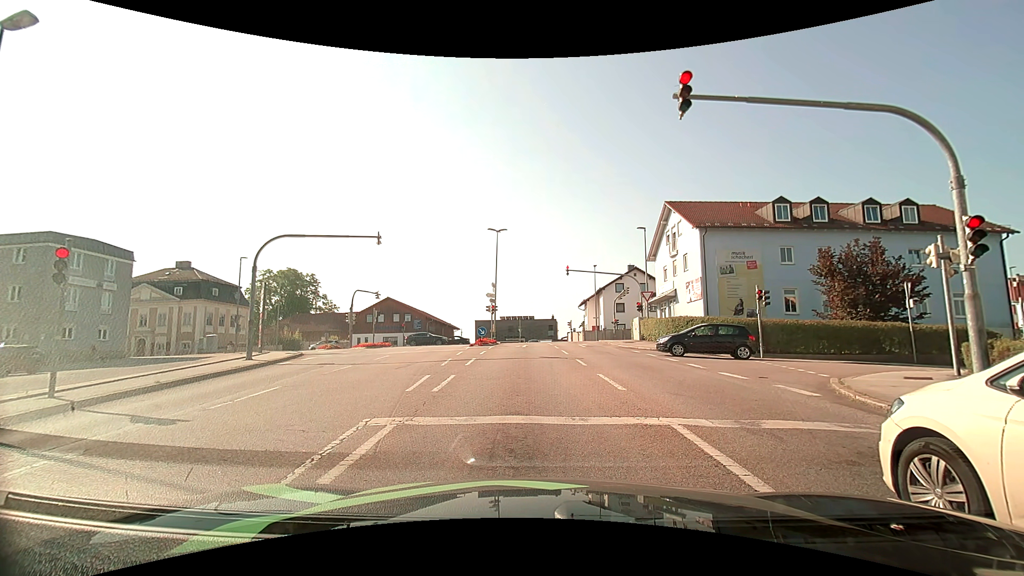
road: tertiary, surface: asphalt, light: Day
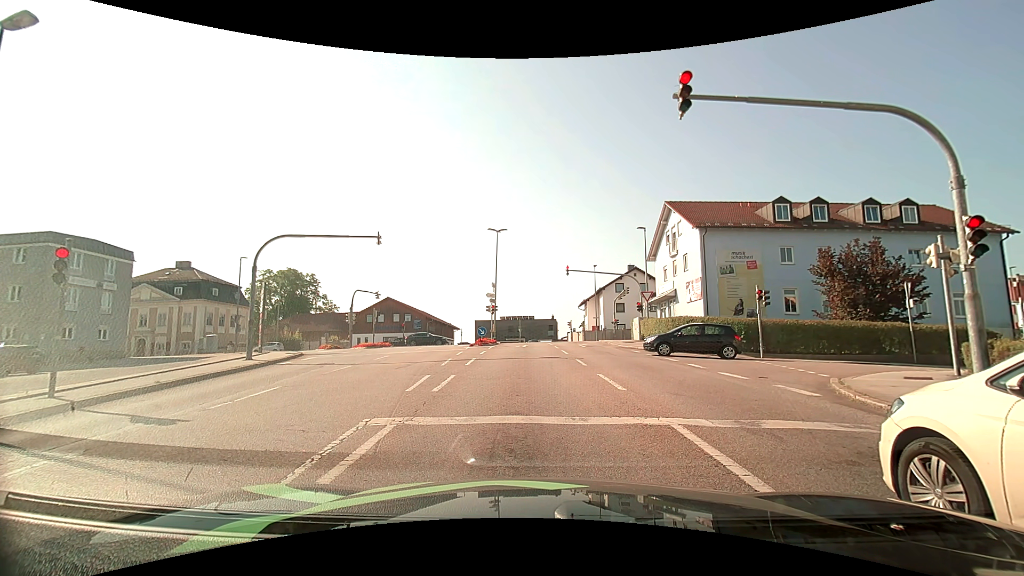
(0.0, 0.0) m; 0°
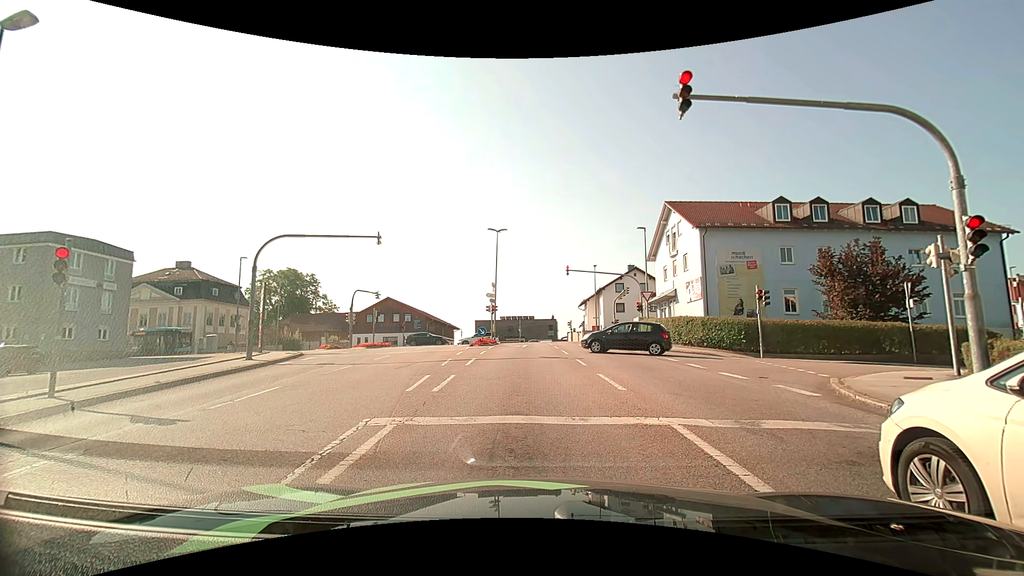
(0.0, 0.0) m; 0°
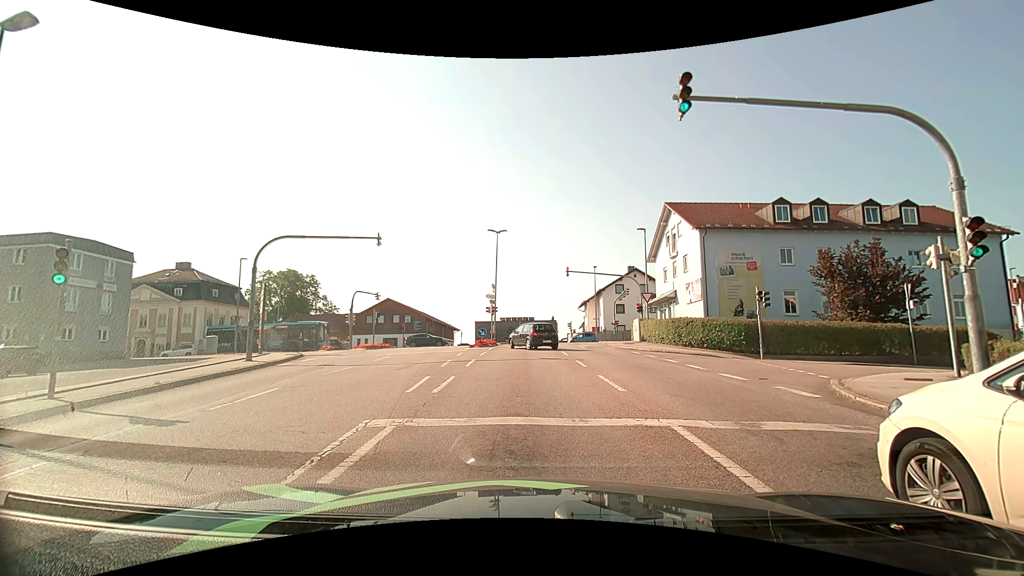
(0.0, 0.0) m; 0°
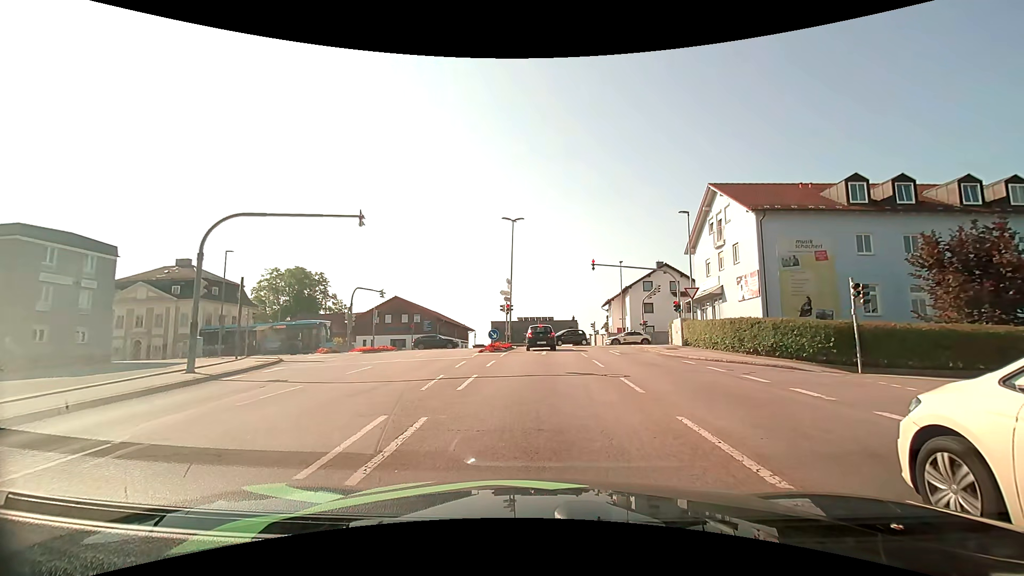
(-0.1, +5.7) m; -1°
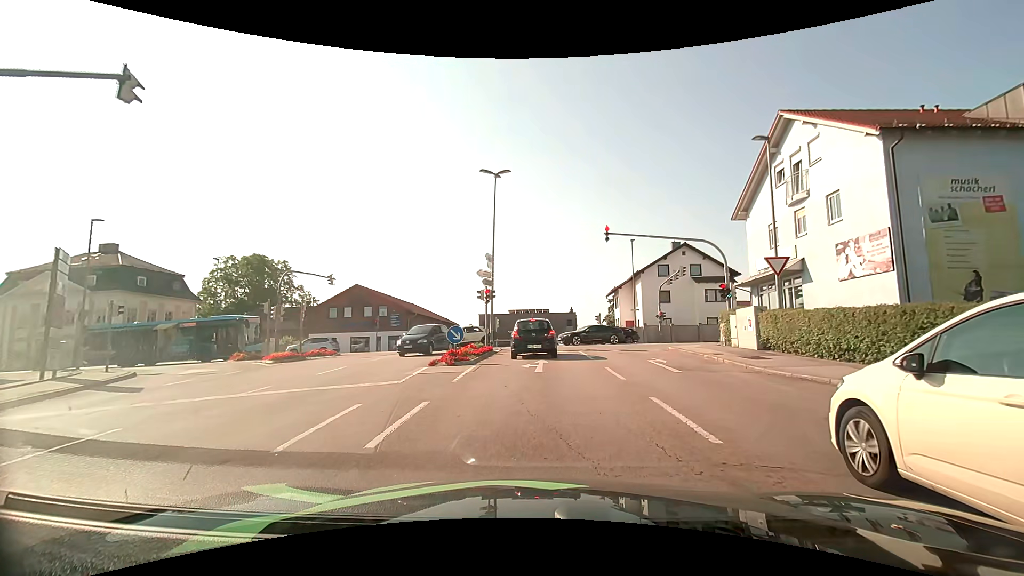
(0.0, +11.1) m; +1°
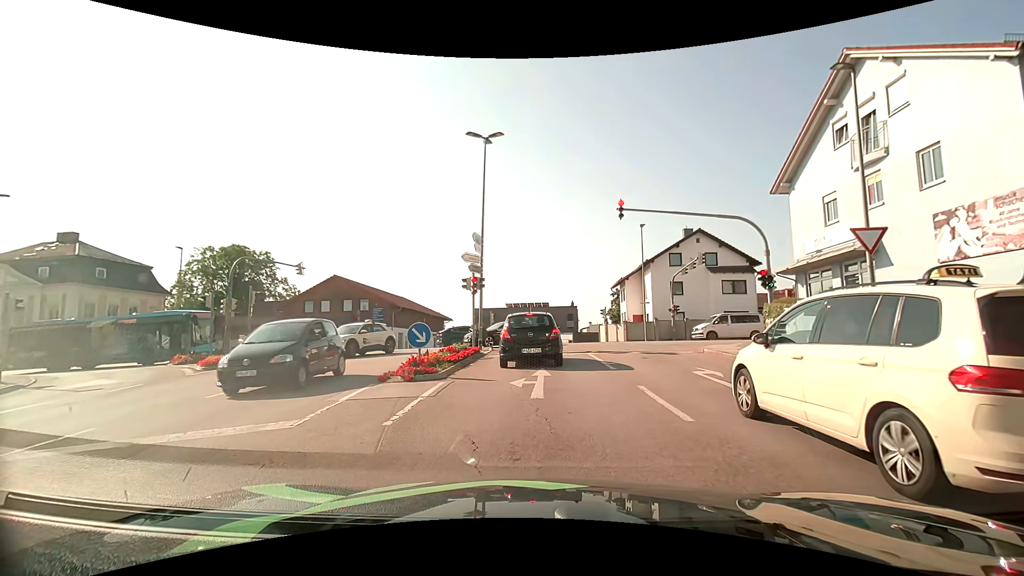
(0.0, +4.9) m; -1°
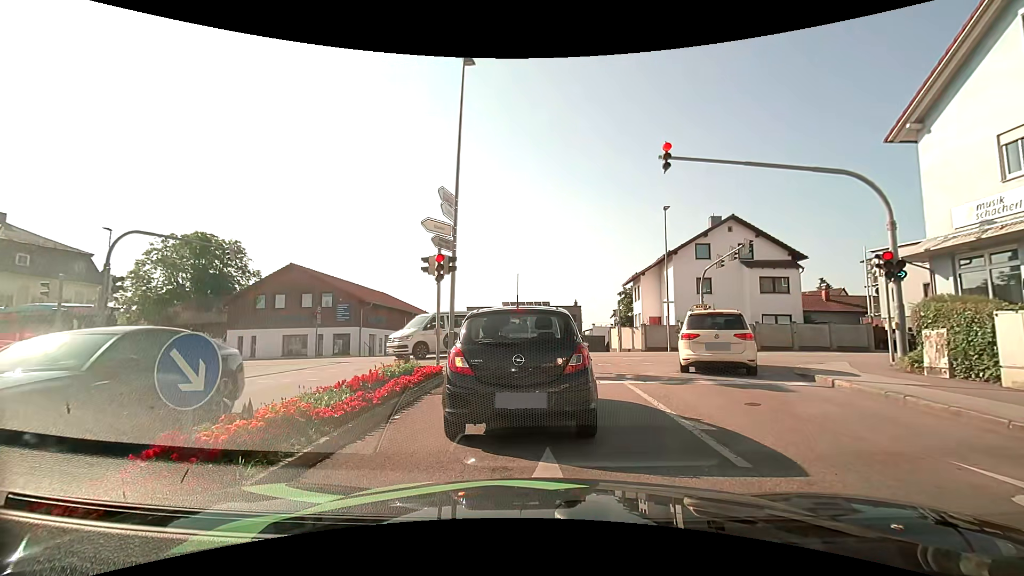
(0.0, +7.7) m; -2°
(0, +10) (0, +20) (-3, +29) (-12, +33) (-22, +34) (-32, +35) (-42, +35) (-52, +36) (-62, +36) (-72, +37) m
